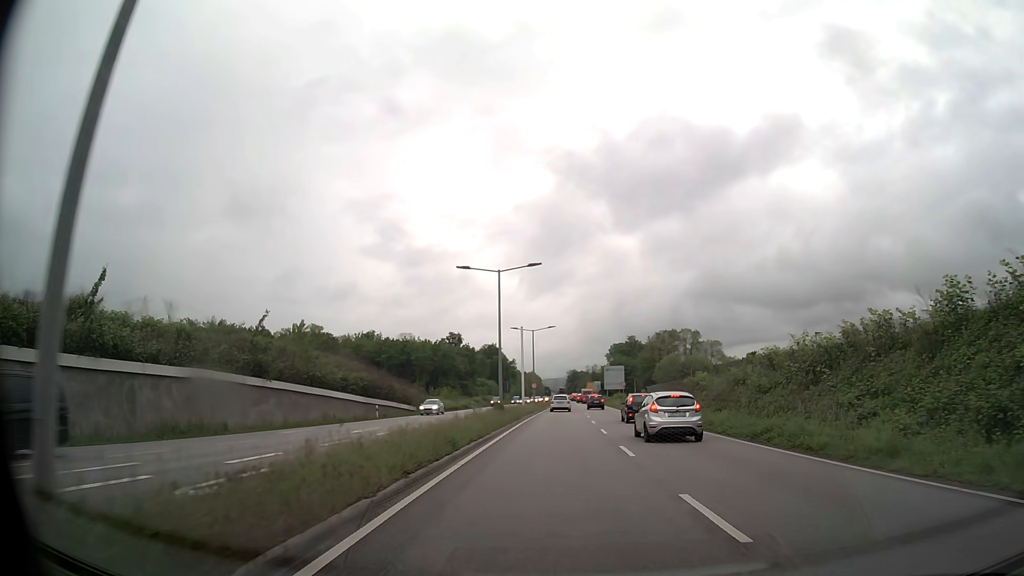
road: primary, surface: asphalt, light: Day
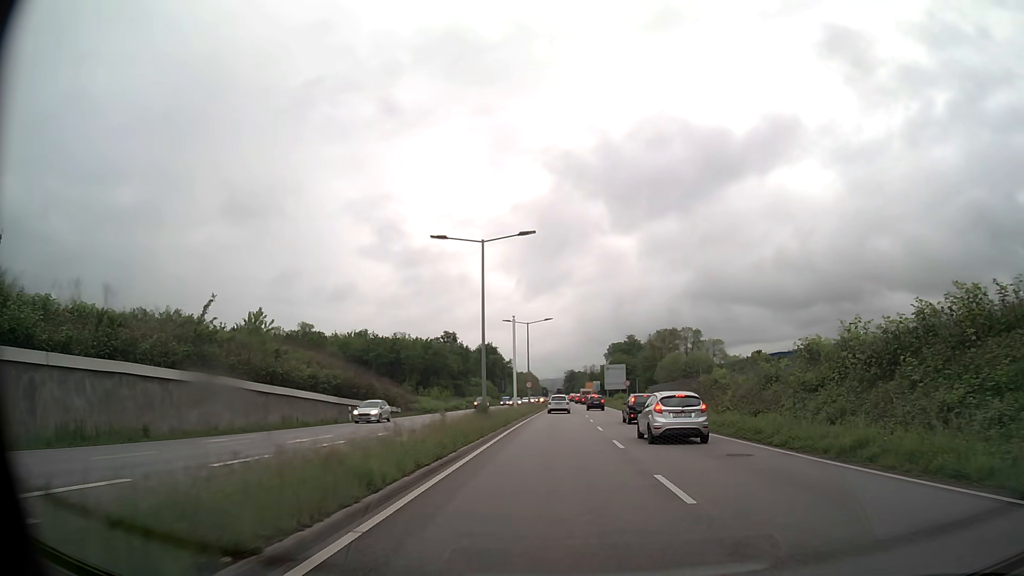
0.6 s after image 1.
(0.0, +6.6) m; 0°
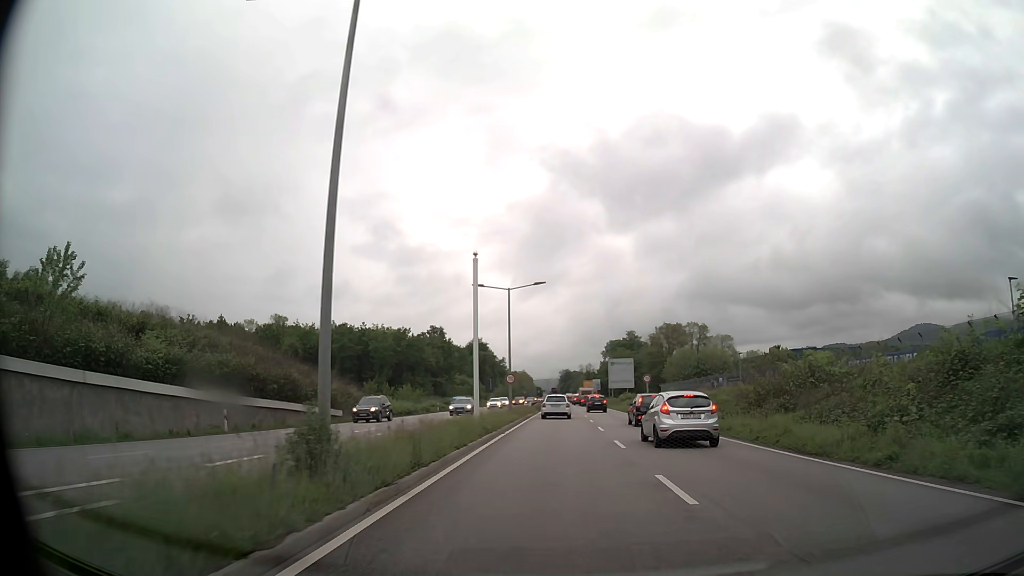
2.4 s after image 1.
(0.0, +18.0) m; 0°
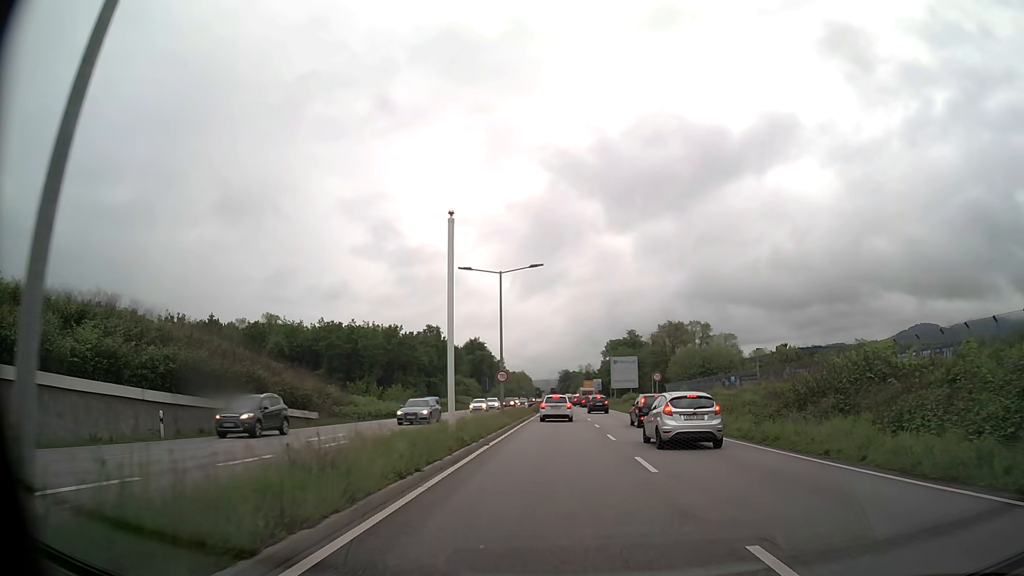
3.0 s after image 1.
(0.0, +5.4) m; 0°
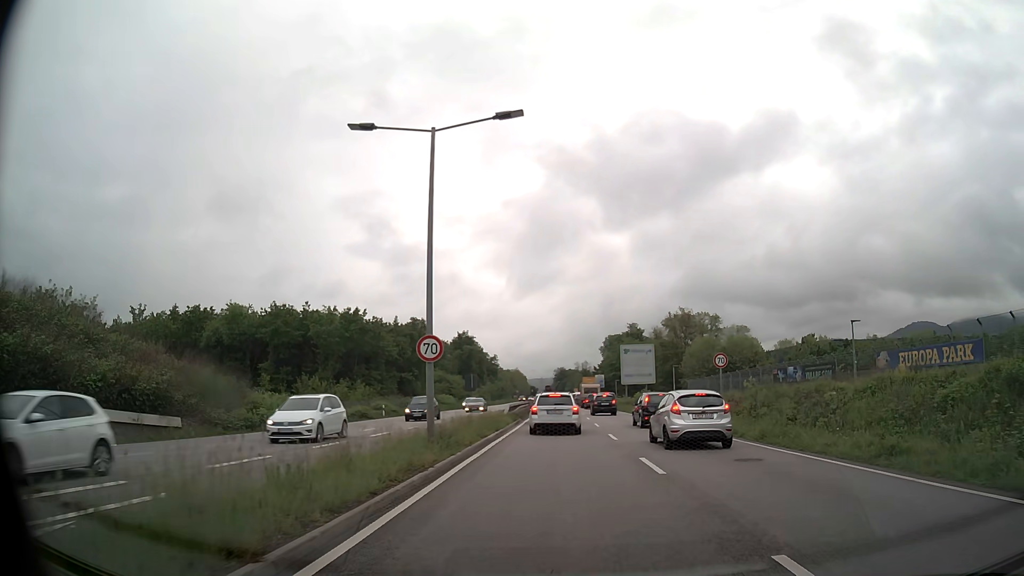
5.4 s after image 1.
(+0.1, +18.3) m; 0°
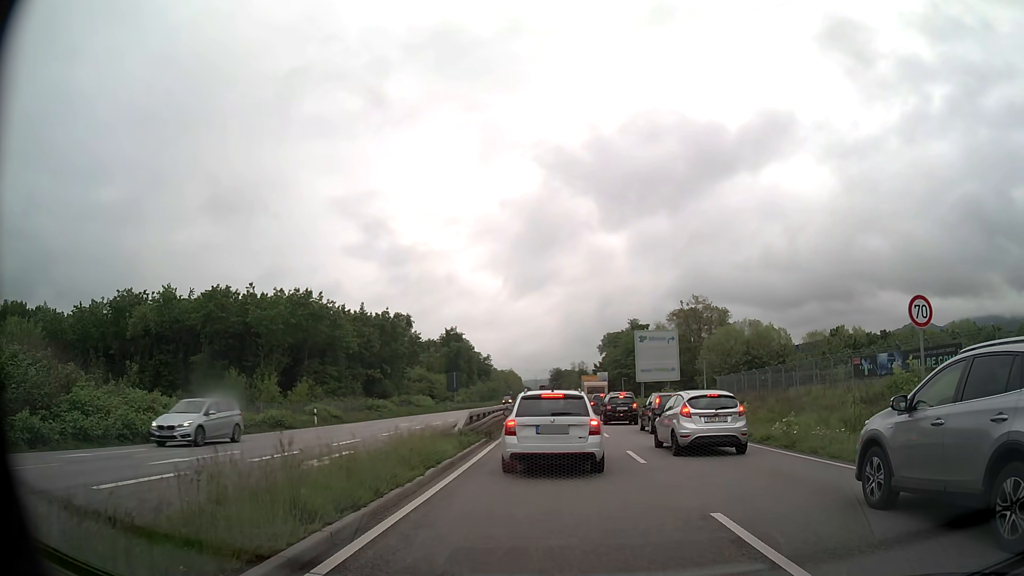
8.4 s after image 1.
(+0.1, +15.6) m; +1°
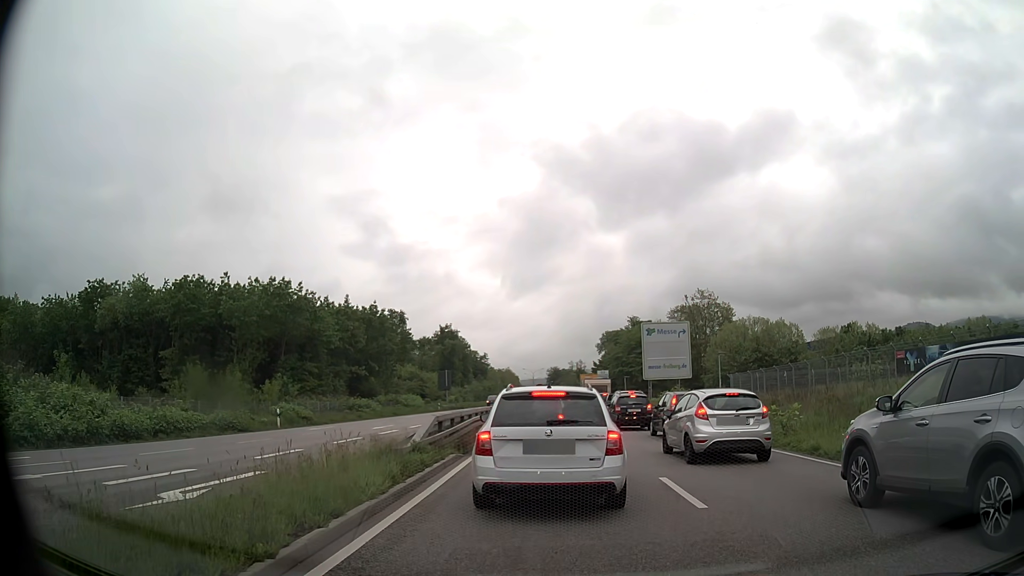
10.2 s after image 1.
(0.0, +5.4) m; -1°
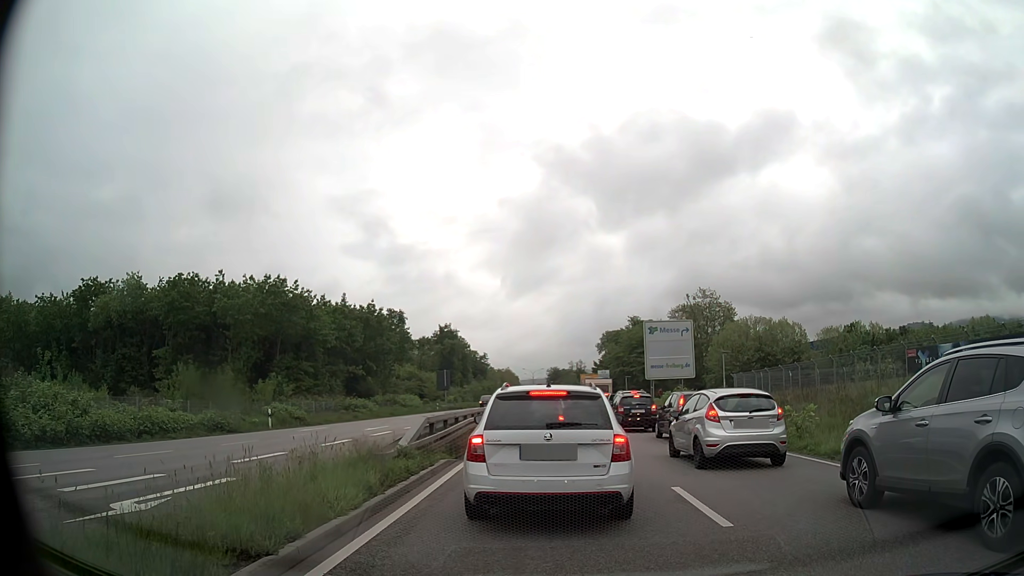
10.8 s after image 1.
(0.0, +1.1) m; -1°
